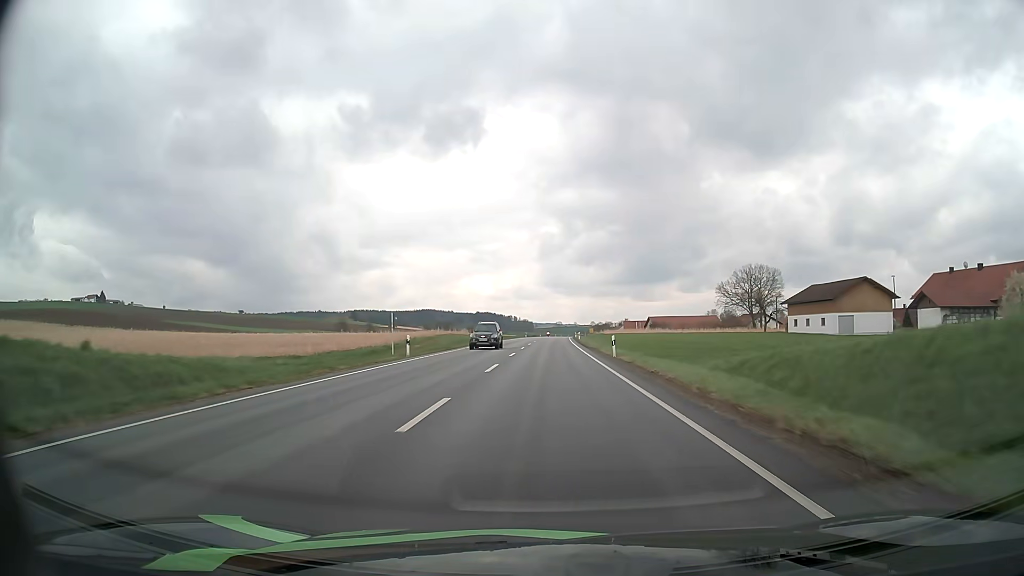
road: primary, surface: asphalt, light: Day
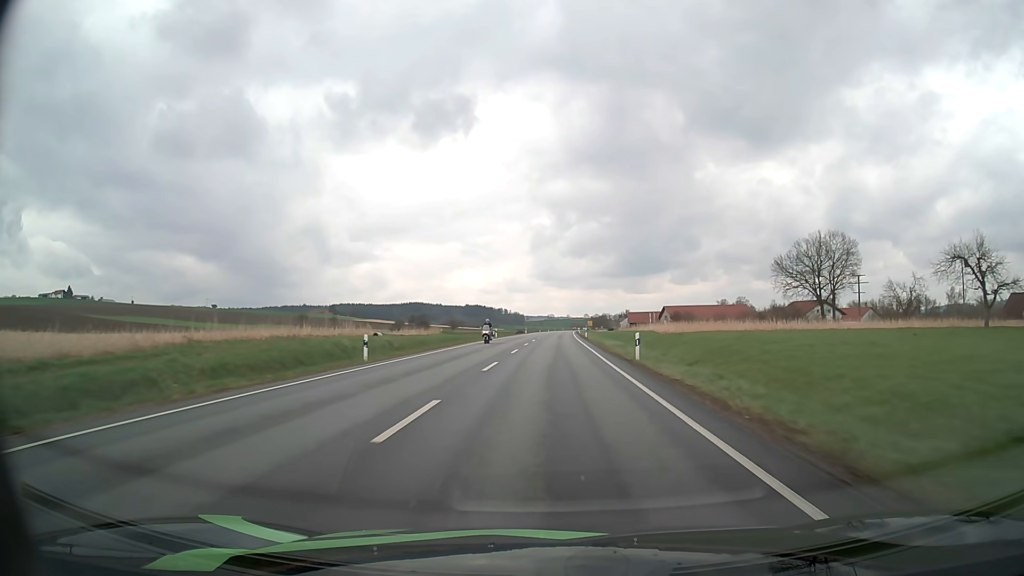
(+0.4, +60.5) m; +1°
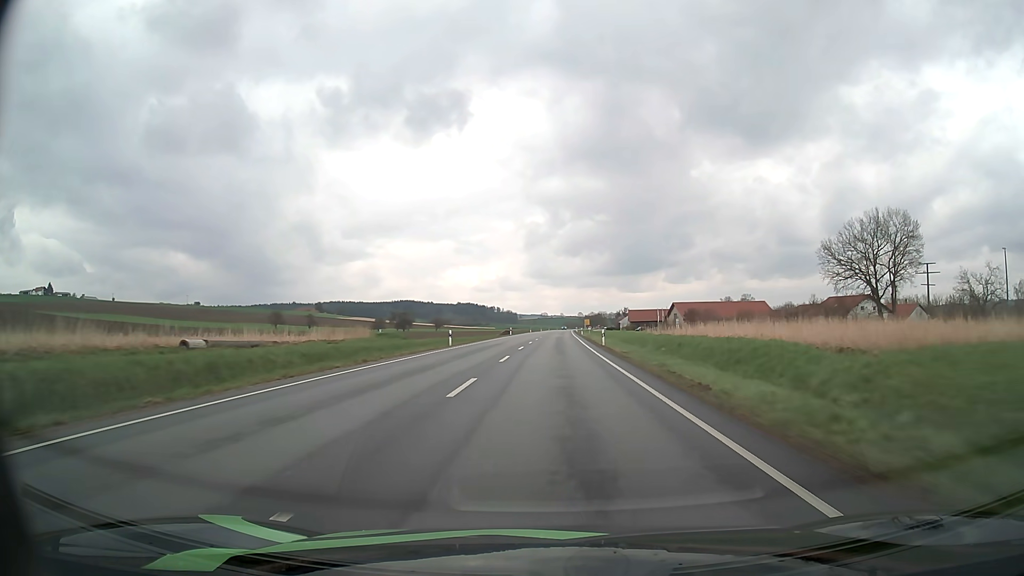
(+0.1, +30.9) m; +1°
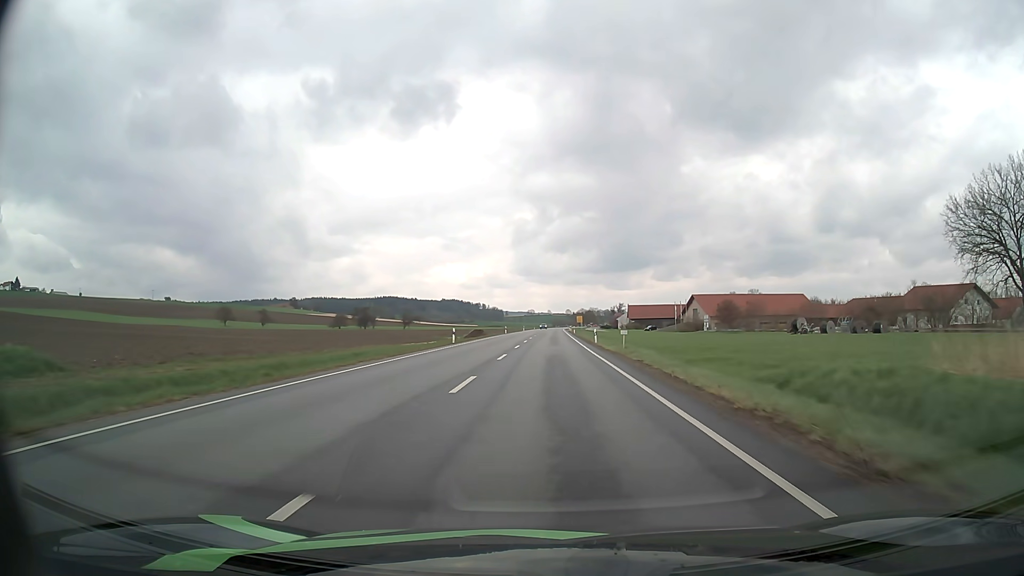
(+0.4, +46.8) m; +1°
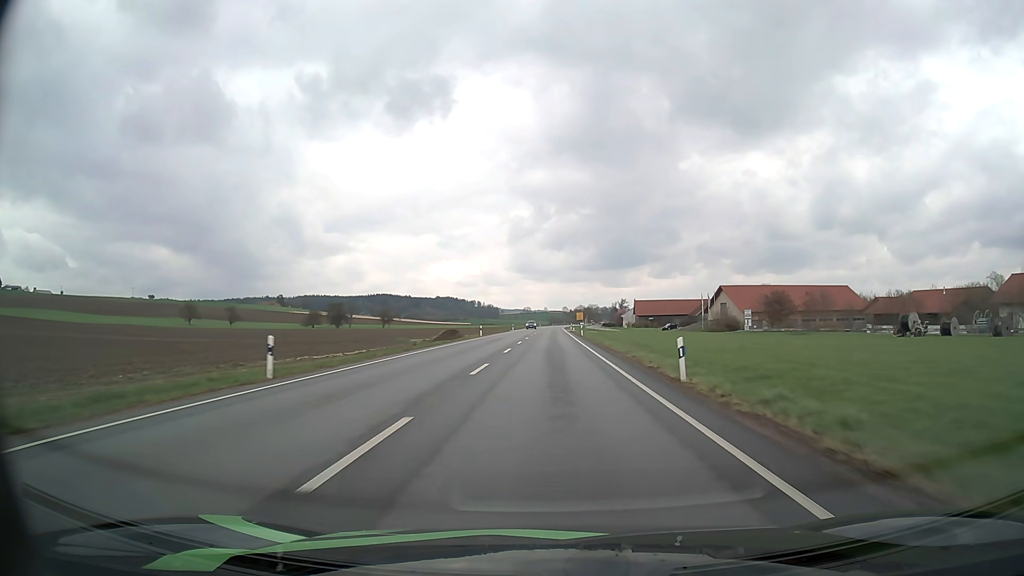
(+0.1, +31.4) m; 0°
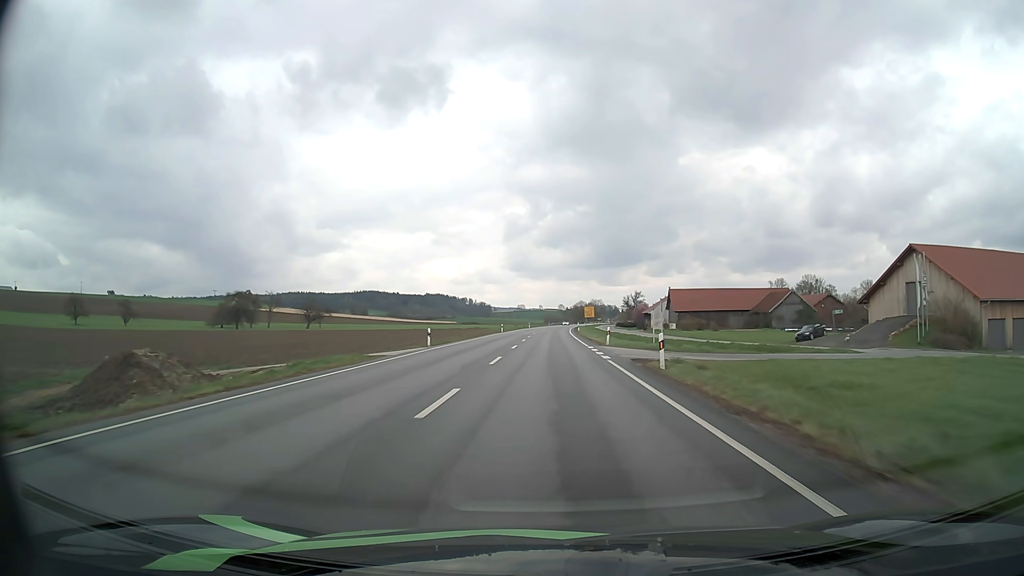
(+0.2, +78.8) m; 0°
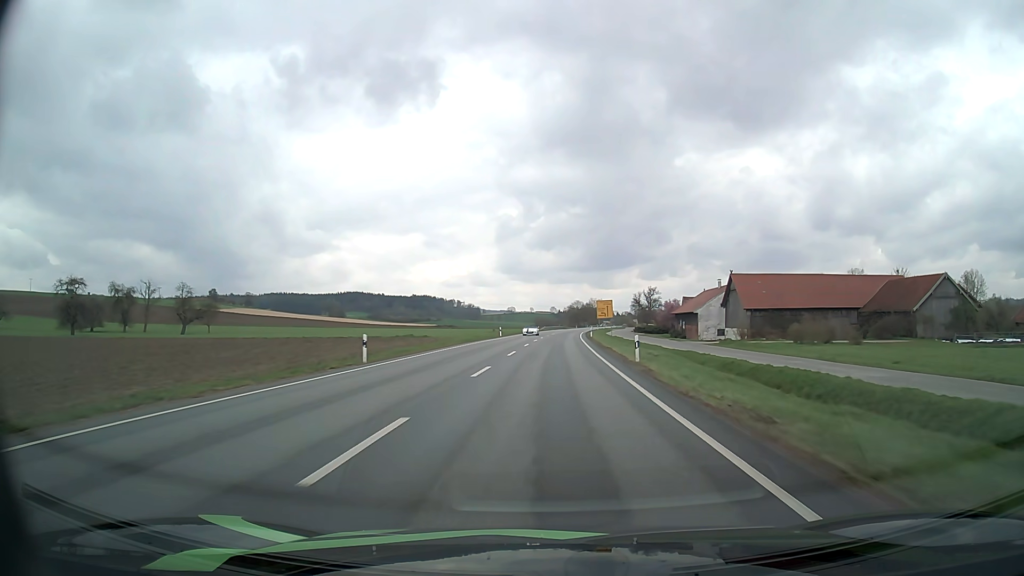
(+0.4, +63.2) m; +1°
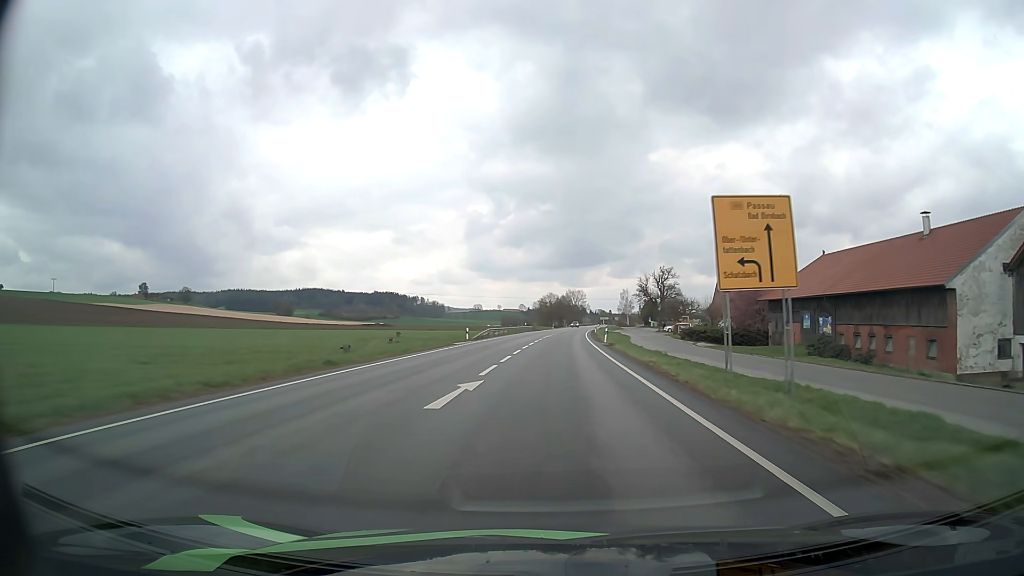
(+1.7, +79.1) m; +3°
(0, +10) (0, +20) (0, +30) (+1, +40) (+1, +50) (+1, +60) (+2, +70) (+2, +80) (+3, +90) (+4, +100) m
